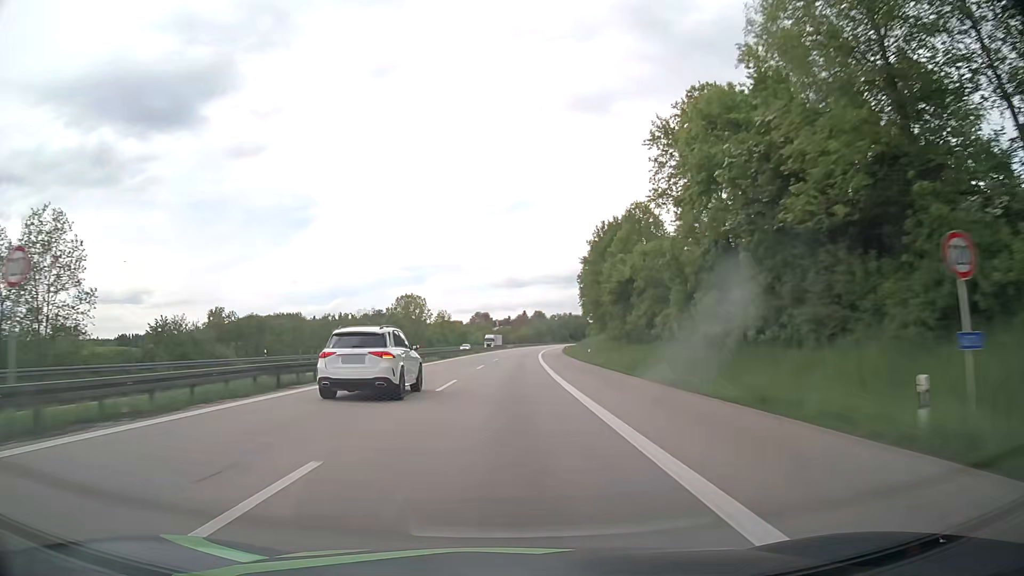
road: motorway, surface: asphalt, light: Day
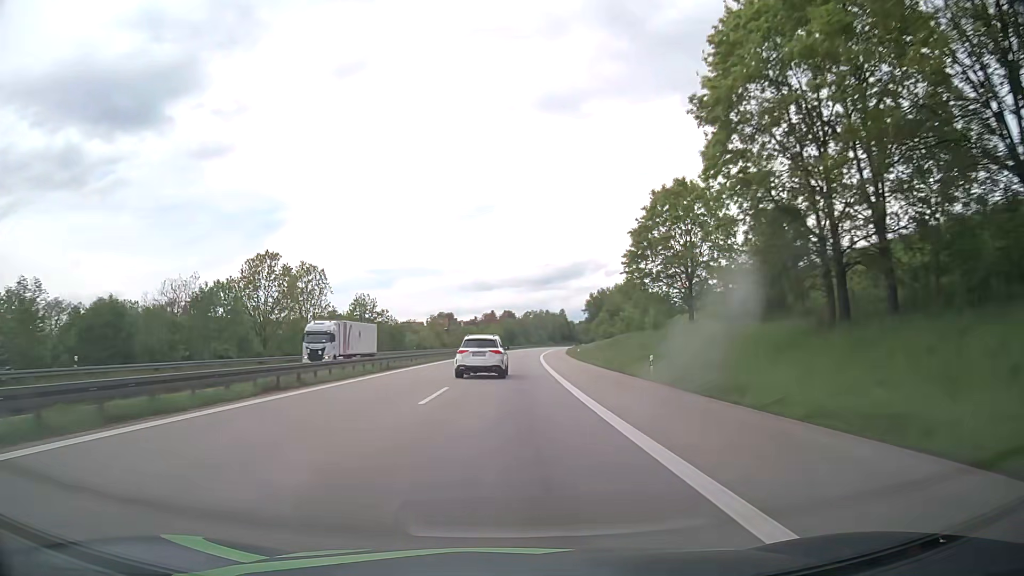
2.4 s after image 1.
(+1.9, +76.0) m; +3°
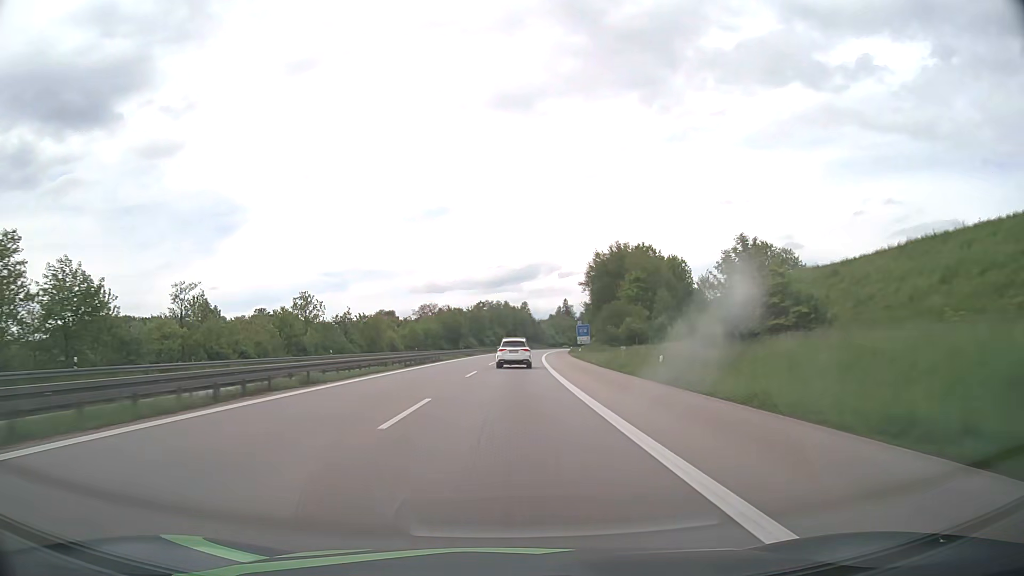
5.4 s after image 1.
(+3.0, +94.9) m; +4°
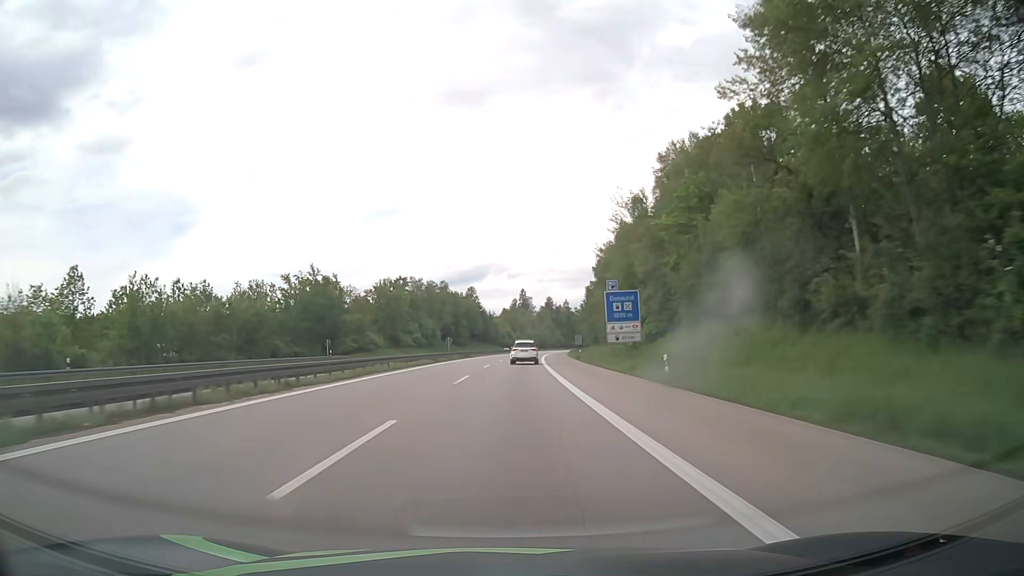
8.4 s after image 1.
(+3.6, +94.9) m; +4°
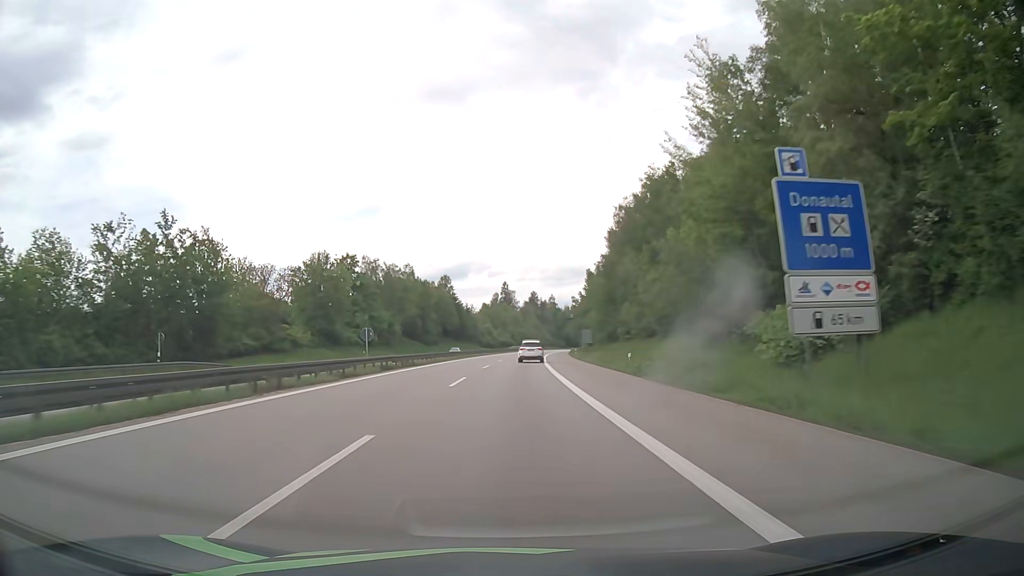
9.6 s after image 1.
(+0.5, +38.0) m; +1°
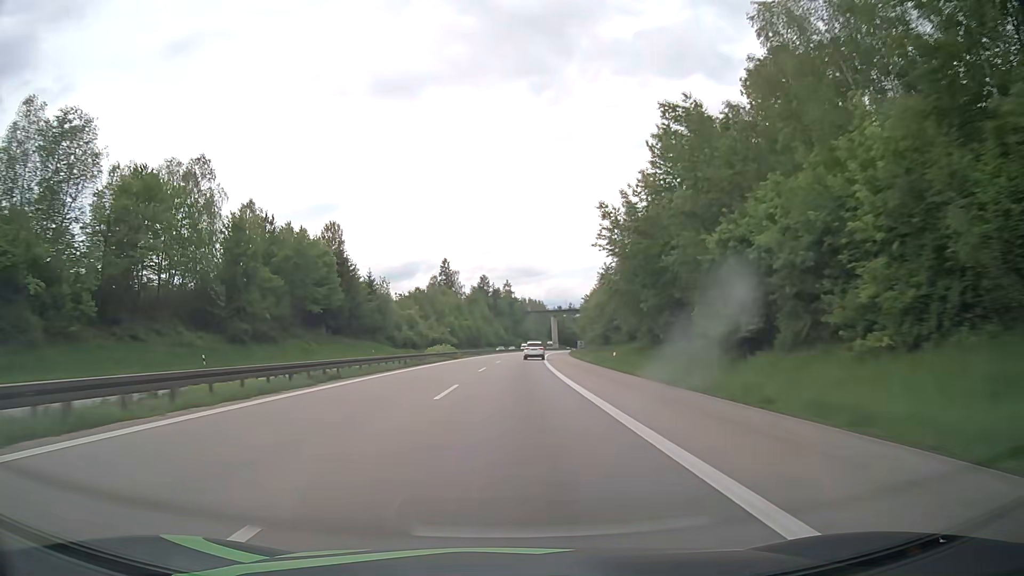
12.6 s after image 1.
(+3.5, +95.2) m; +4°
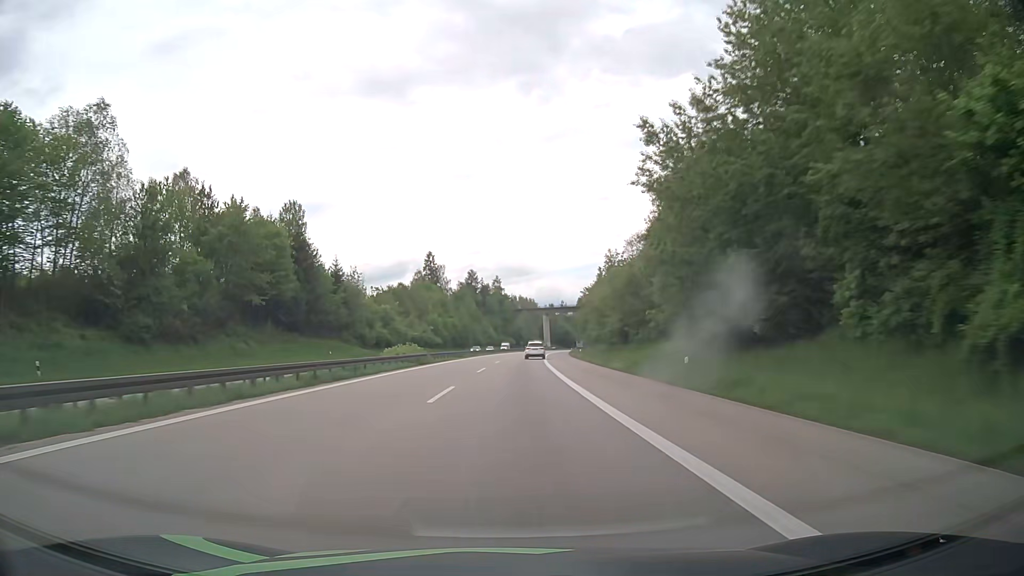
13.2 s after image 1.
(+0.1, +19.1) m; +1°
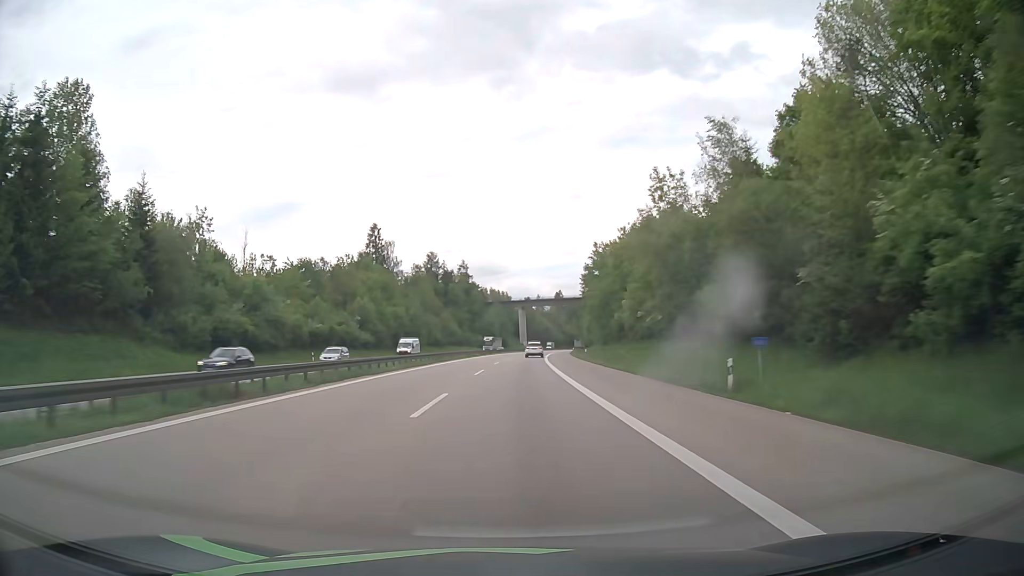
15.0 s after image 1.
(+1.3, +57.2) m; +2°
(0, +10) (0, +20) (0, +30) (+1, +40) (+1, +50) (+1, +60) (+2, +70) (+3, +80) (+3, +90) (+4, +100) m
